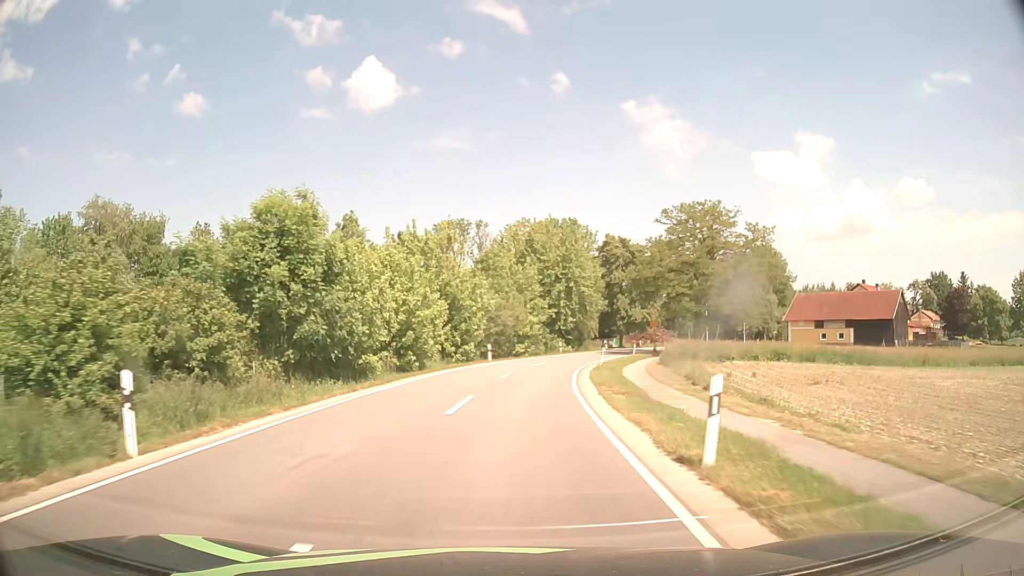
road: secondary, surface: asphalt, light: Day
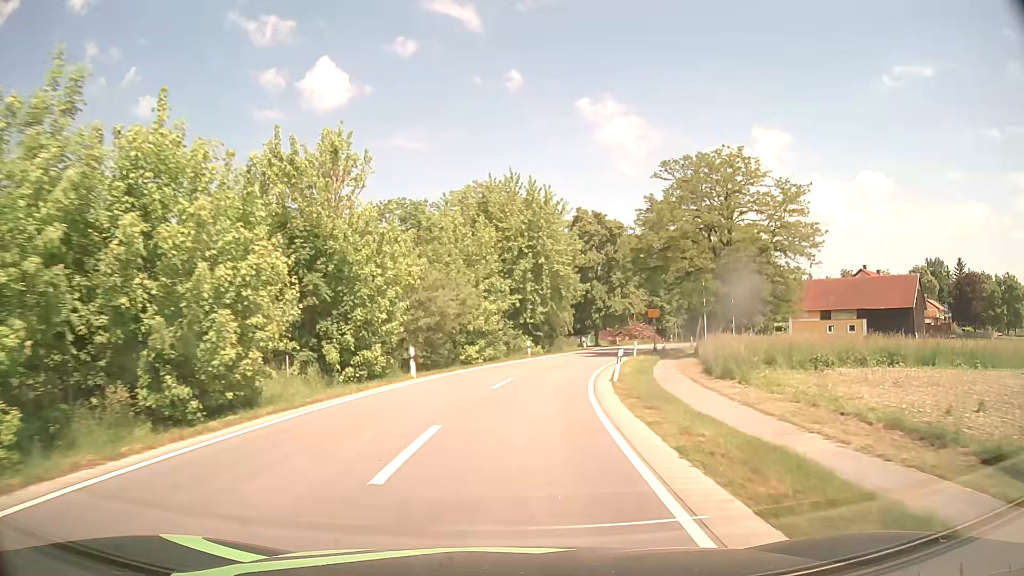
(+0.5, +17.9) m; +4°
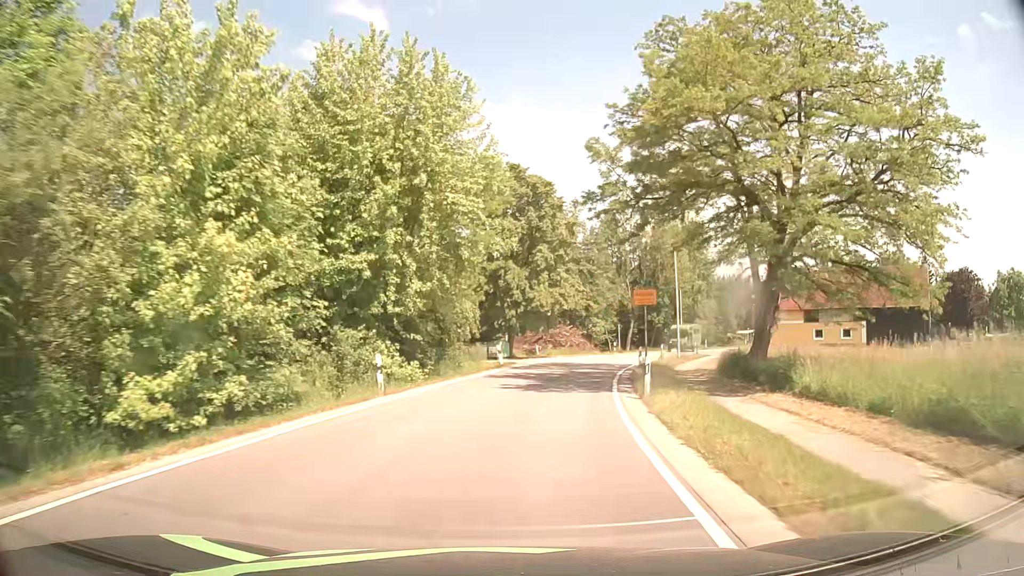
(+1.8, +24.8) m; +8°
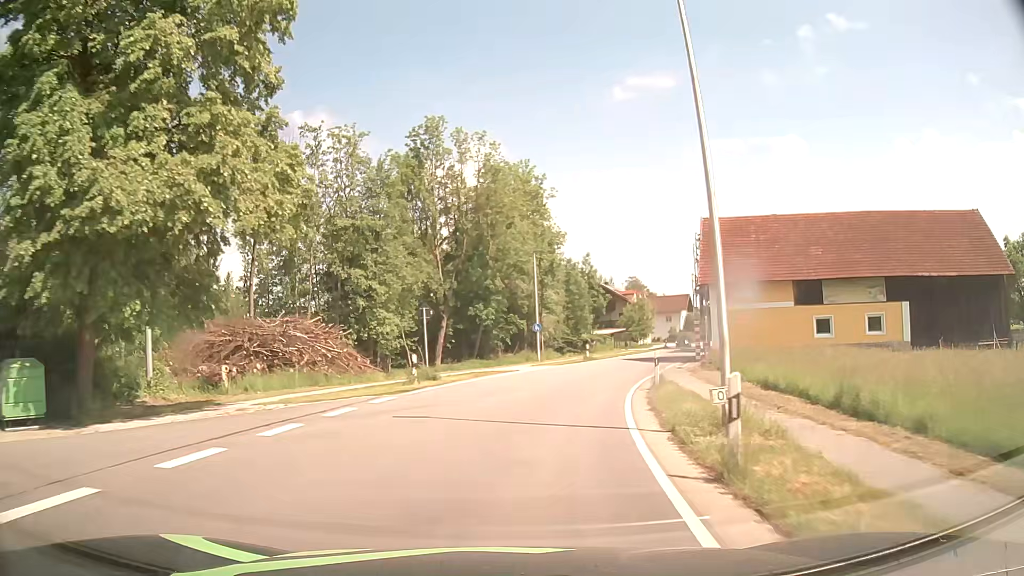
(+6.0, +38.6) m; +17°
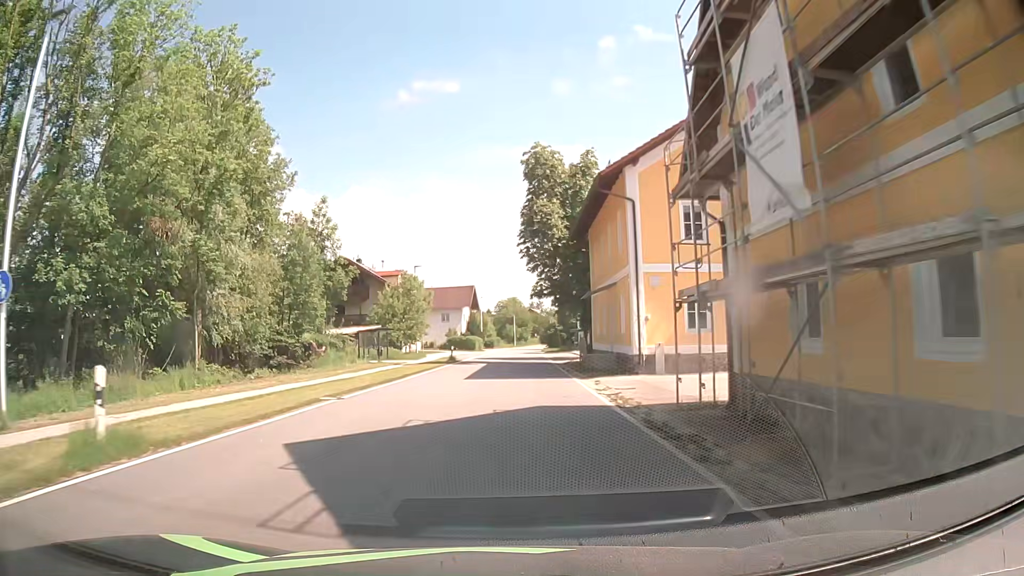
(+7.2, +37.5) m; +20°
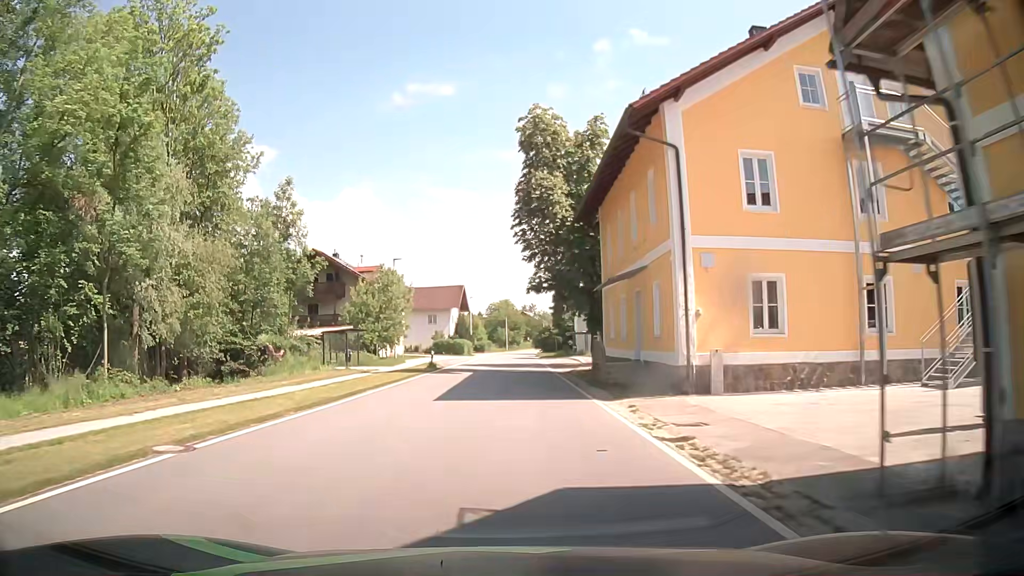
(+0.1, +7.6) m; +1°
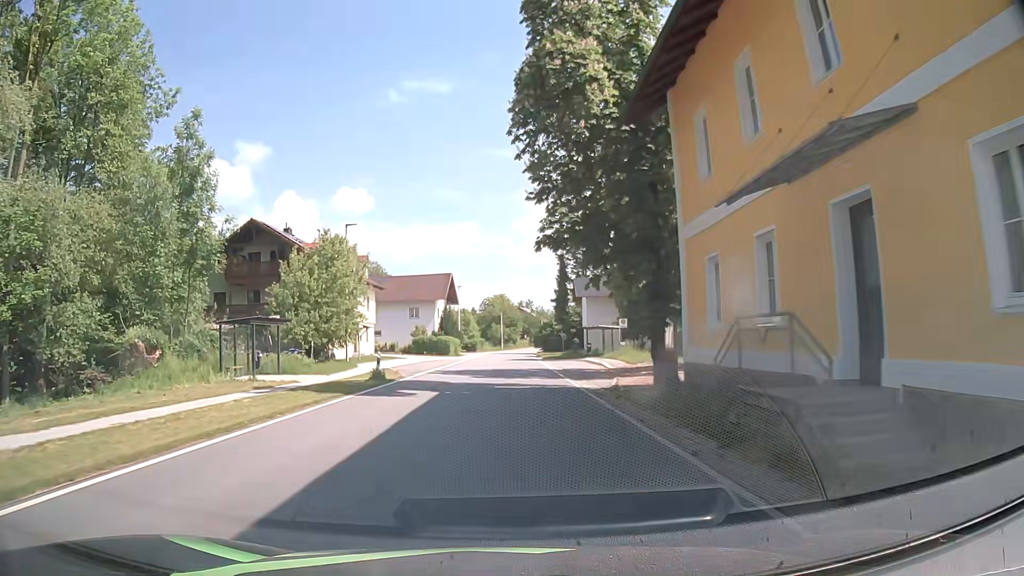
(+0.2, +15.3) m; +1°
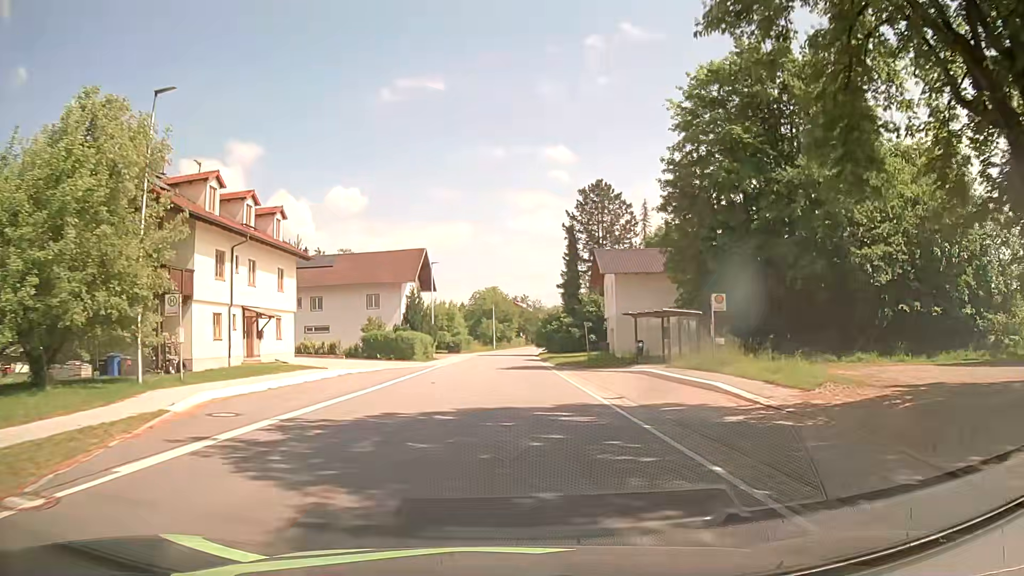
(+0.1, +23.0) m; +1°
(0, +10) (0, +20) (0, +30) (0, +40) (0, +50) (0, +60) (0, +70) (+1, +80) (+1, +90) (+2, +100) m
